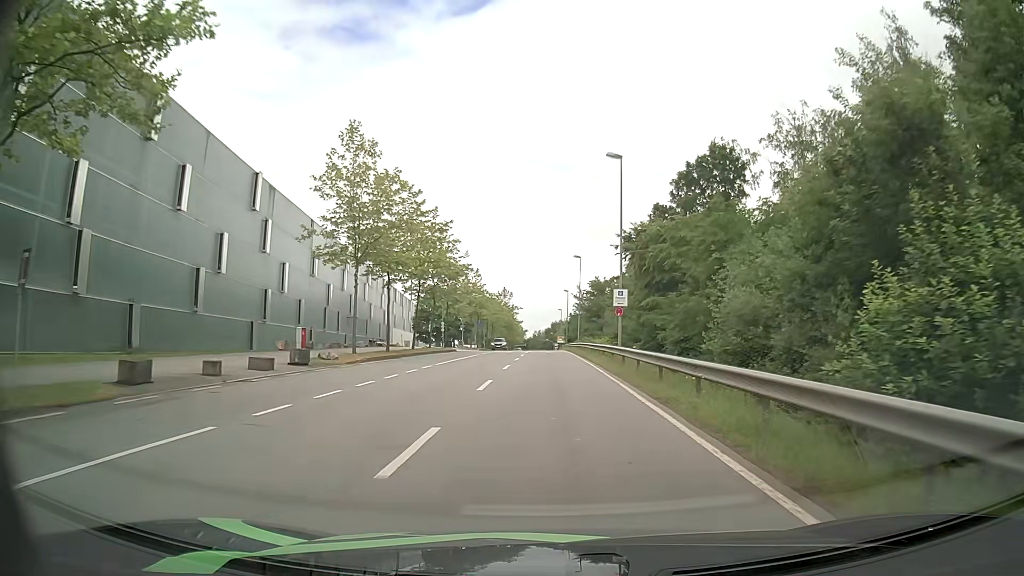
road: secondary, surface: asphalt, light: Day
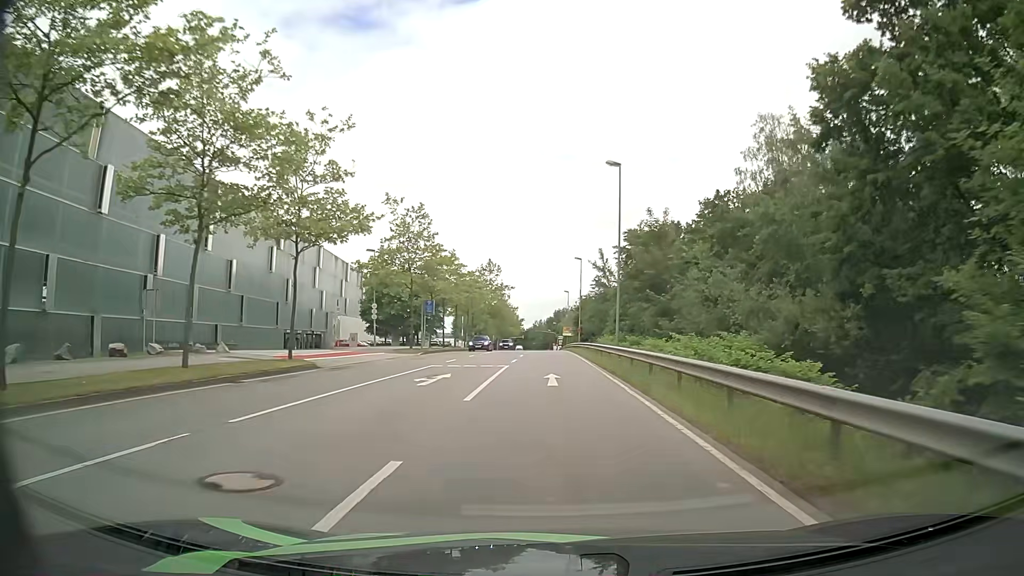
(0.0, +38.6) m; 0°
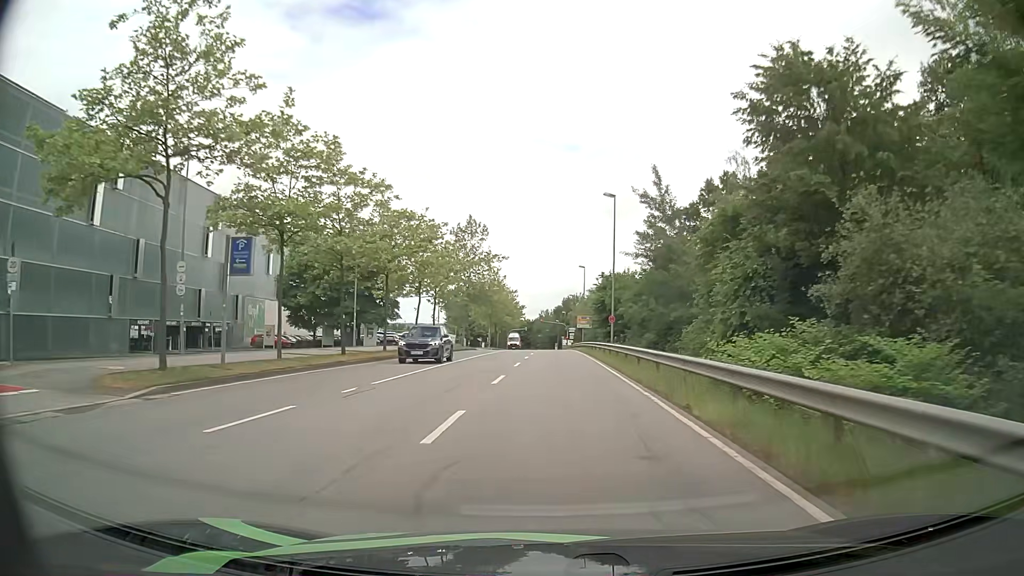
(-0.2, +32.0) m; -1°
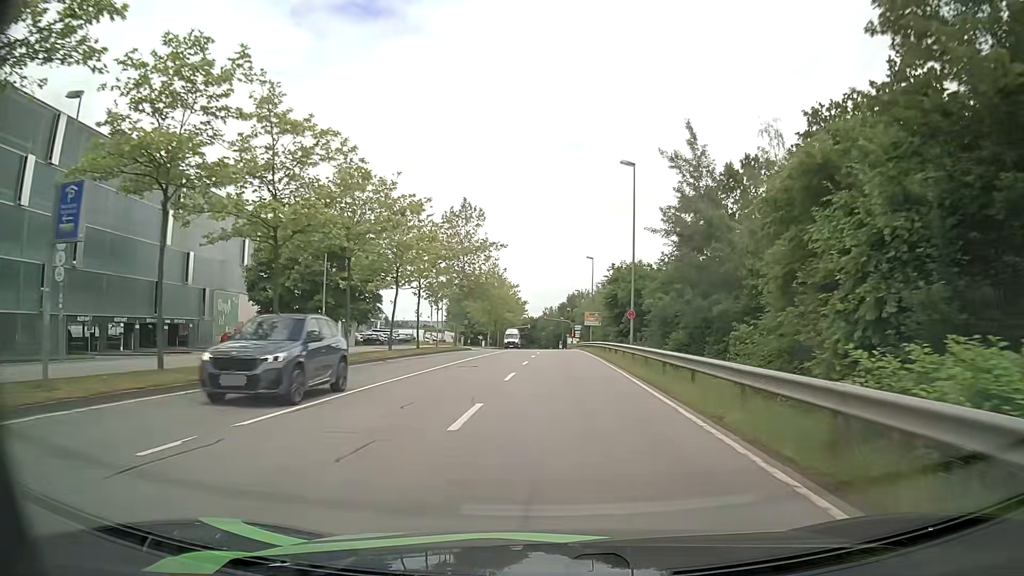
(-0.1, +7.9) m; 0°
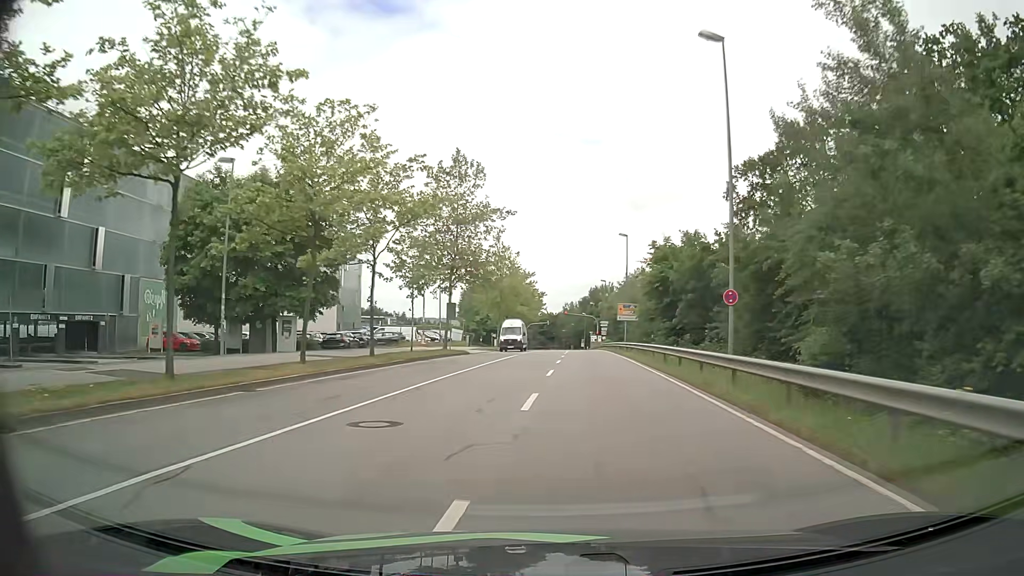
(-0.2, +15.9) m; -2°
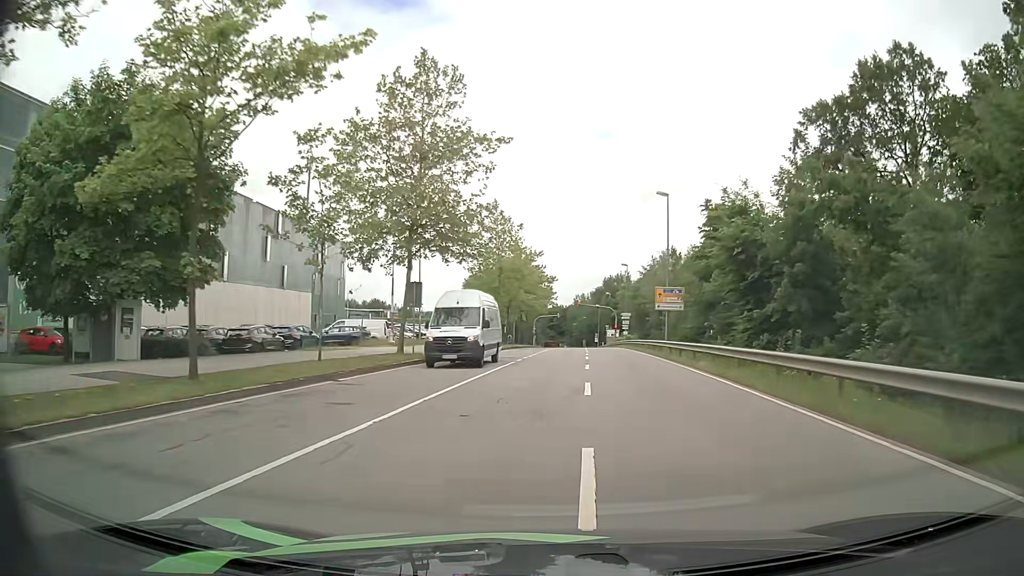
(-0.1, +15.9) m; -1°
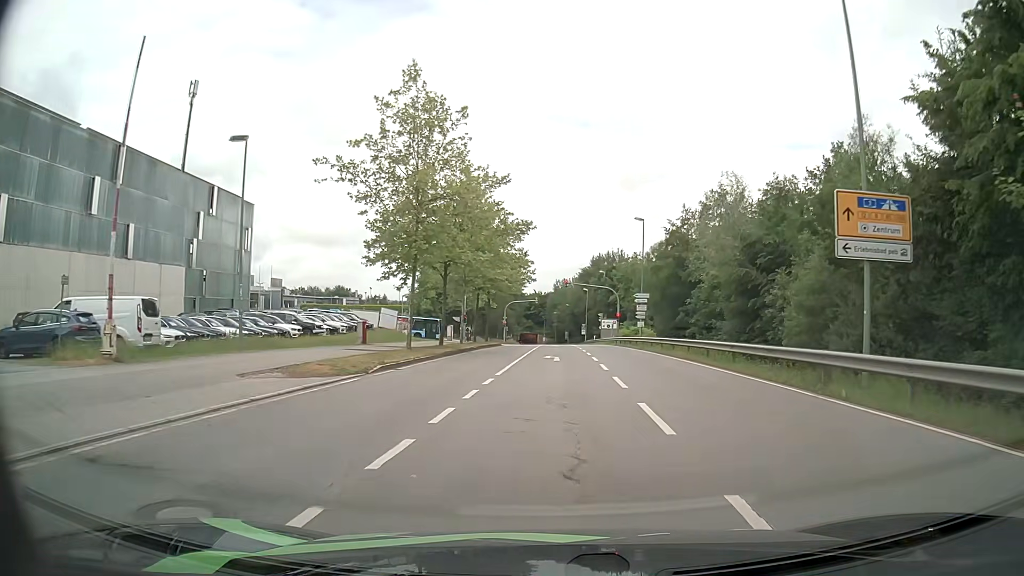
(+0.3, +29.2) m; +2°
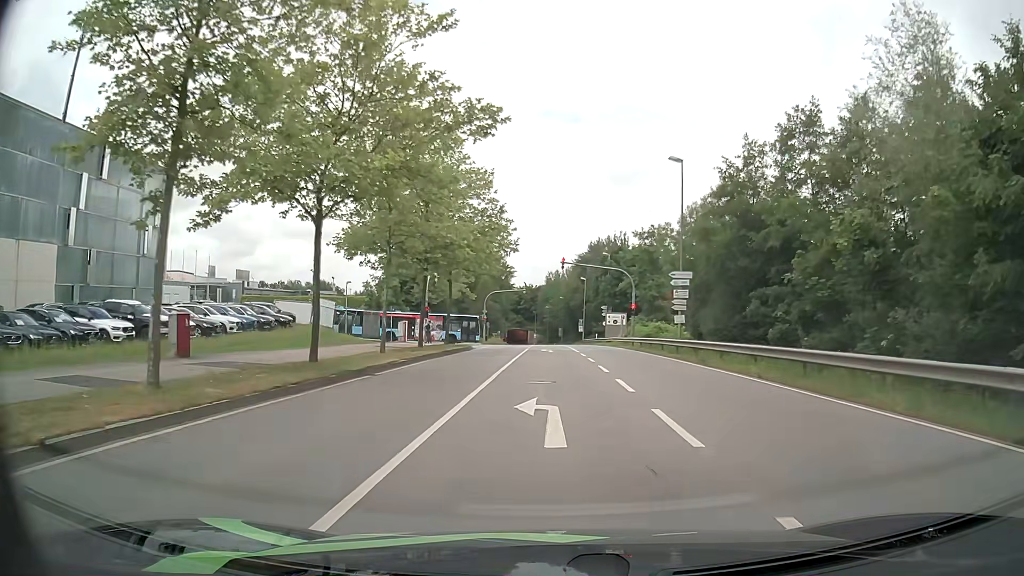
(+0.2, +18.7) m; +1°
